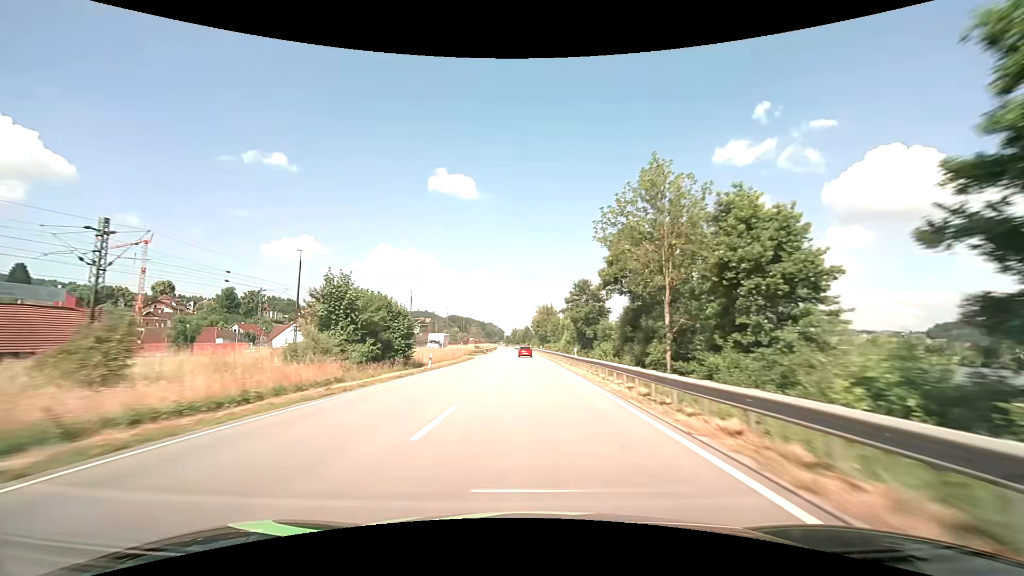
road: primary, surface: asphalt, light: Day
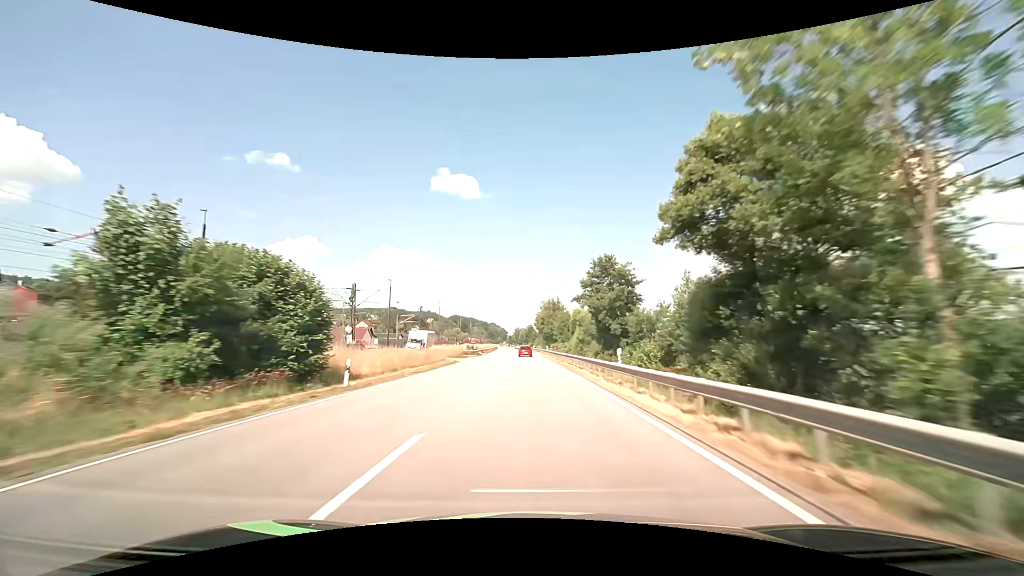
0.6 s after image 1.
(-0.1, +15.8) m; 0°
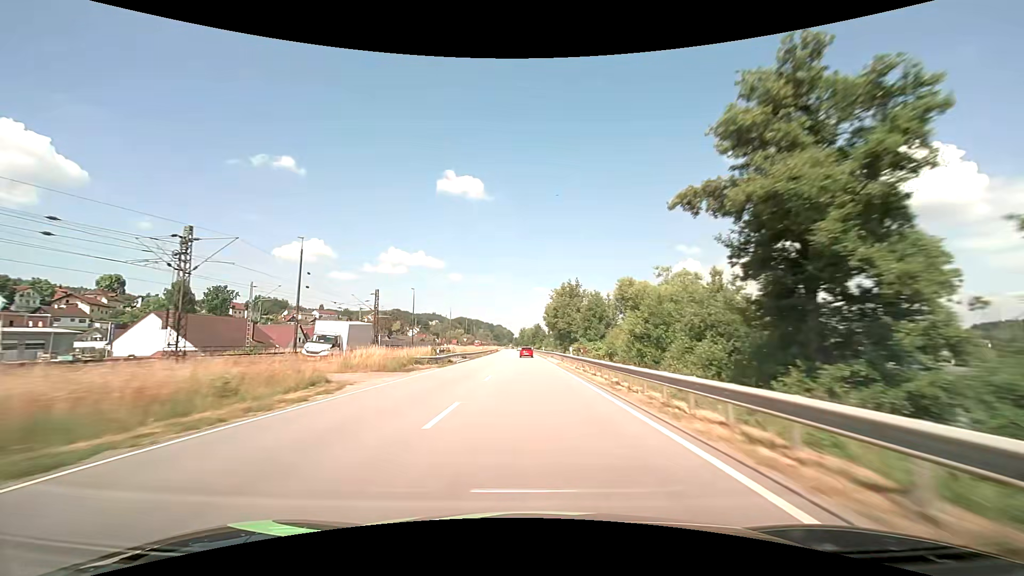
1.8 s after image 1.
(-0.3, +31.6) m; -1°
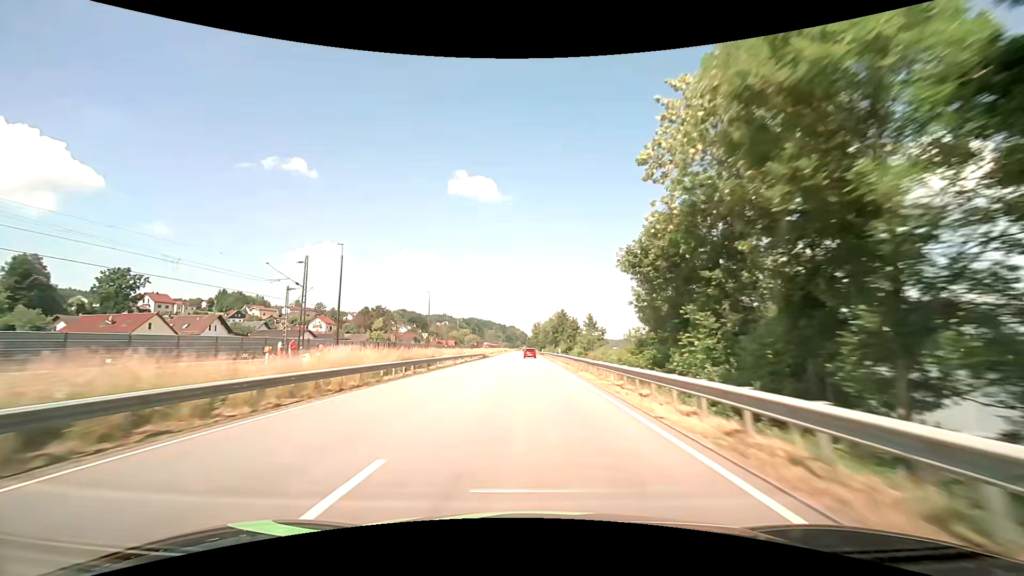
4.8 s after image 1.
(-1.2, +78.9) m; -2°
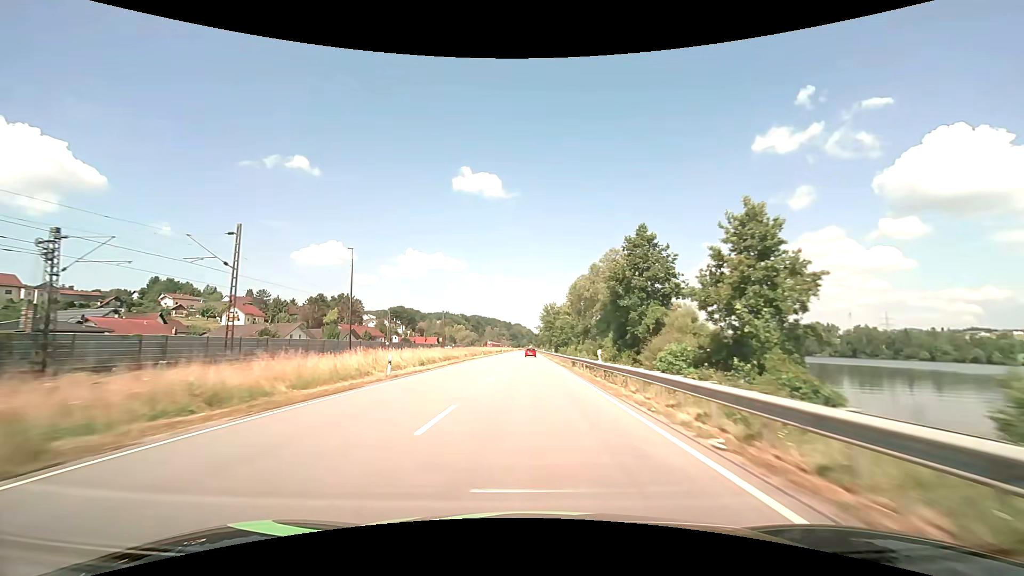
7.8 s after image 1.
(-0.5, +78.9) m; -1°
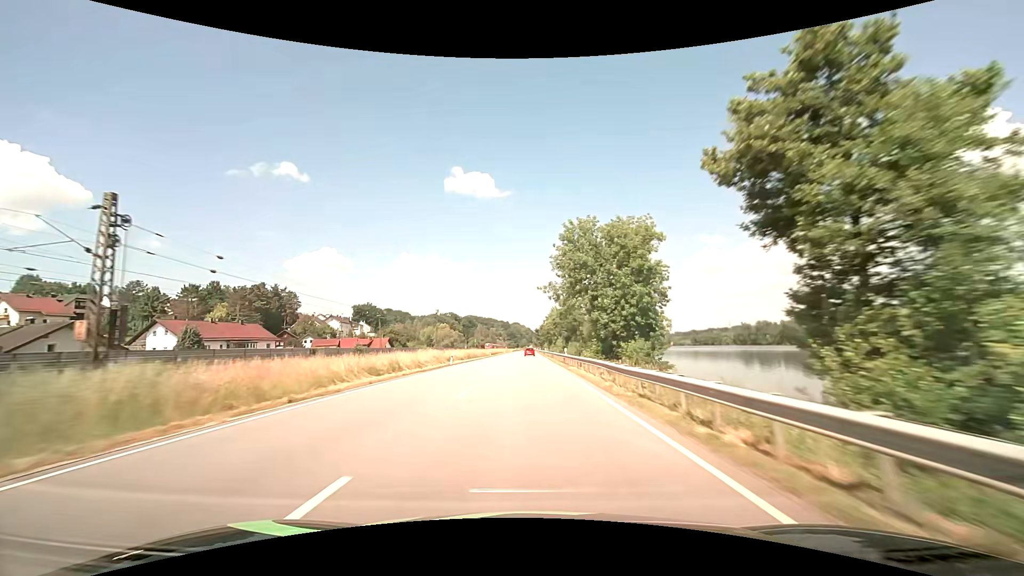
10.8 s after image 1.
(-0.1, +78.9) m; 0°
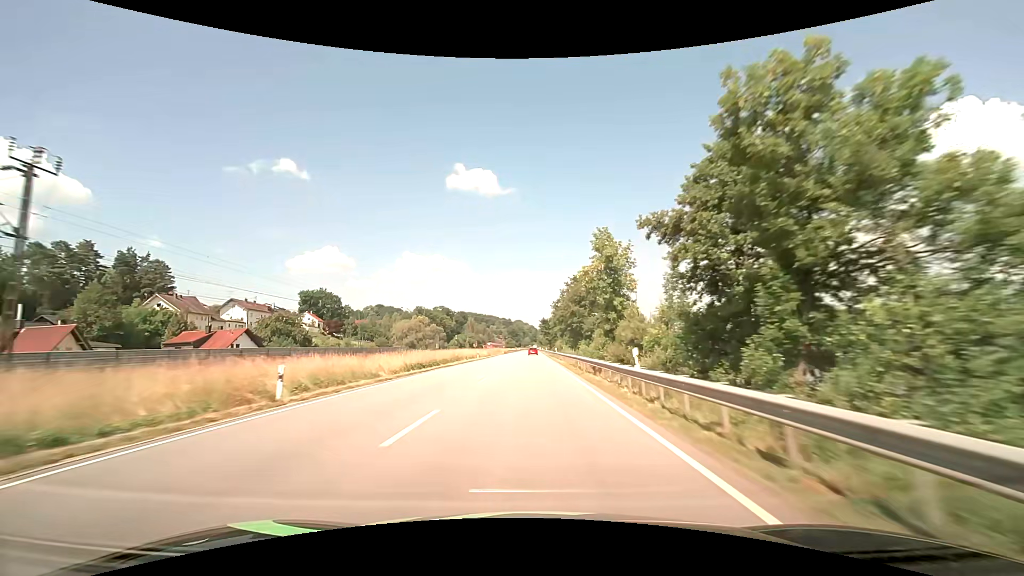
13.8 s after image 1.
(-0.2, +79.0) m; 0°
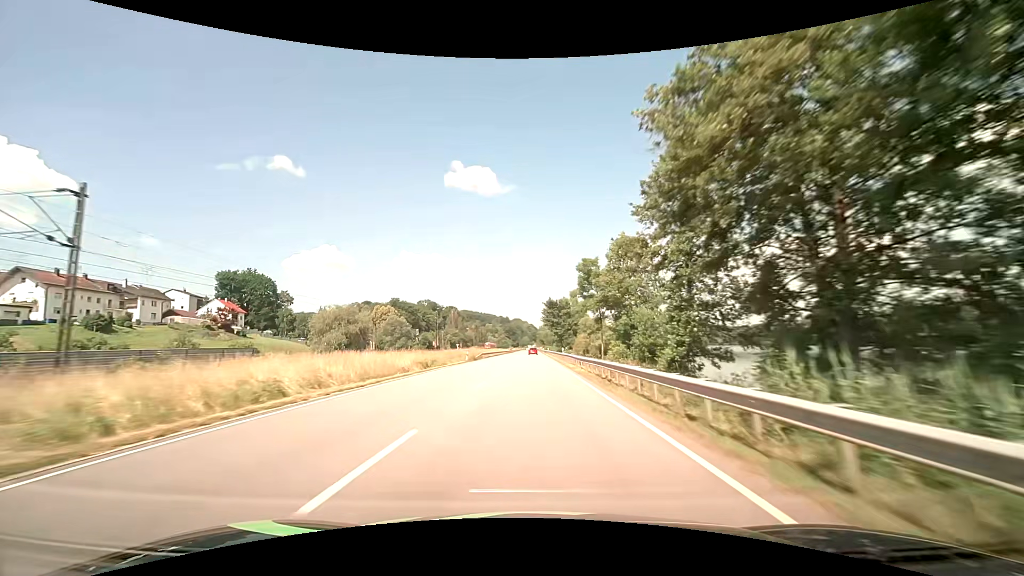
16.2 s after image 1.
(+0.1, +63.1) m; 0°
(0, +10) (0, +20) (0, +30) (0, +40) (0, +50) (0, +60) (0, +70) (0, +80) (0, +90) (0, +100) m
